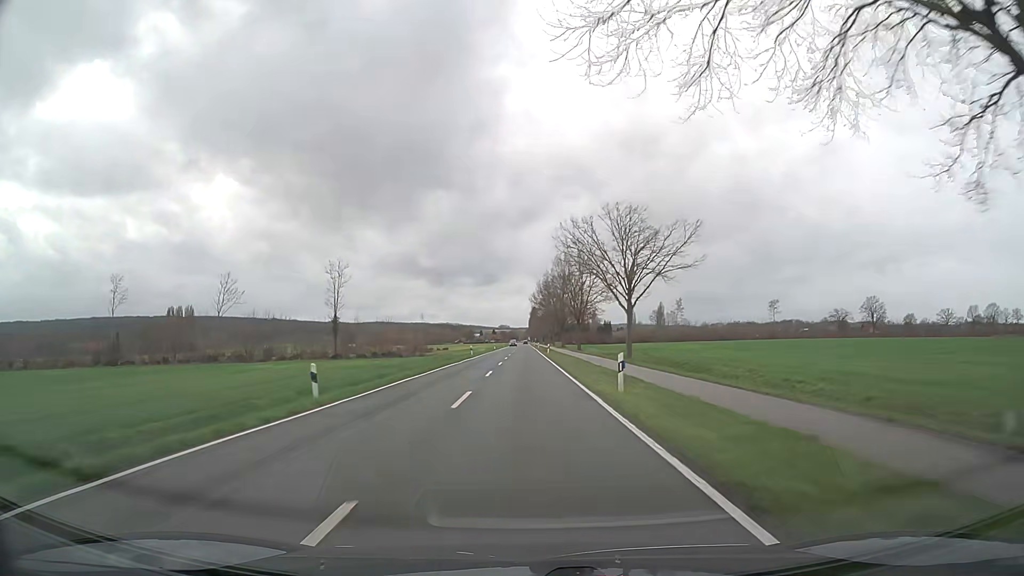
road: secondary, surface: asphalt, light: Day
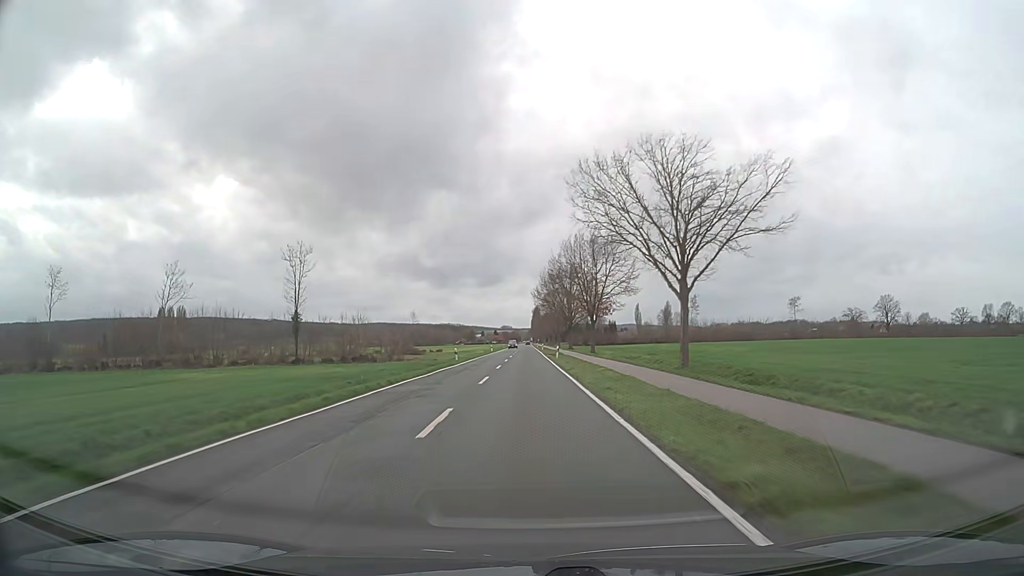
(0.0, +15.8) m; 0°
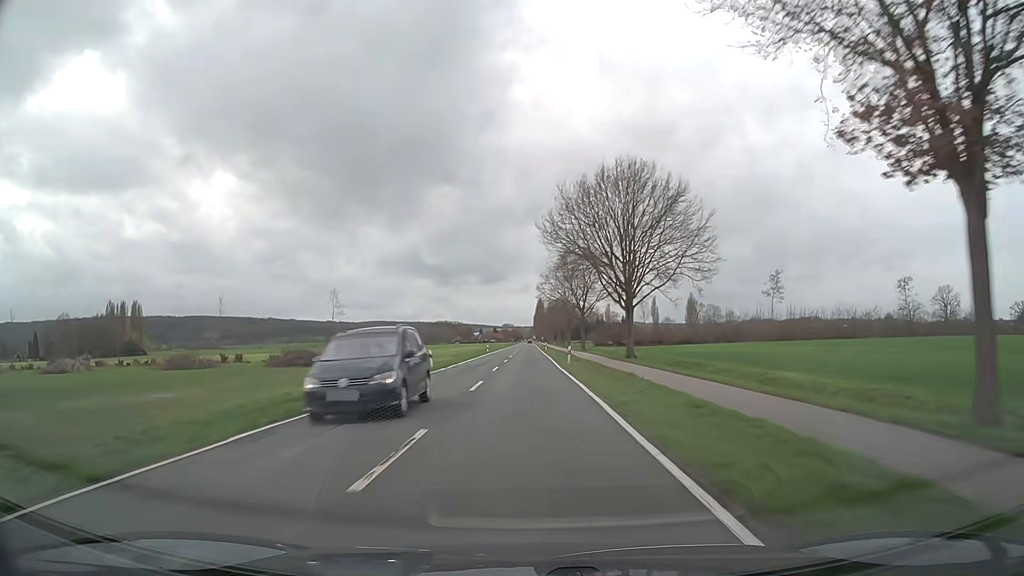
(-0.1, +63.3) m; 0°
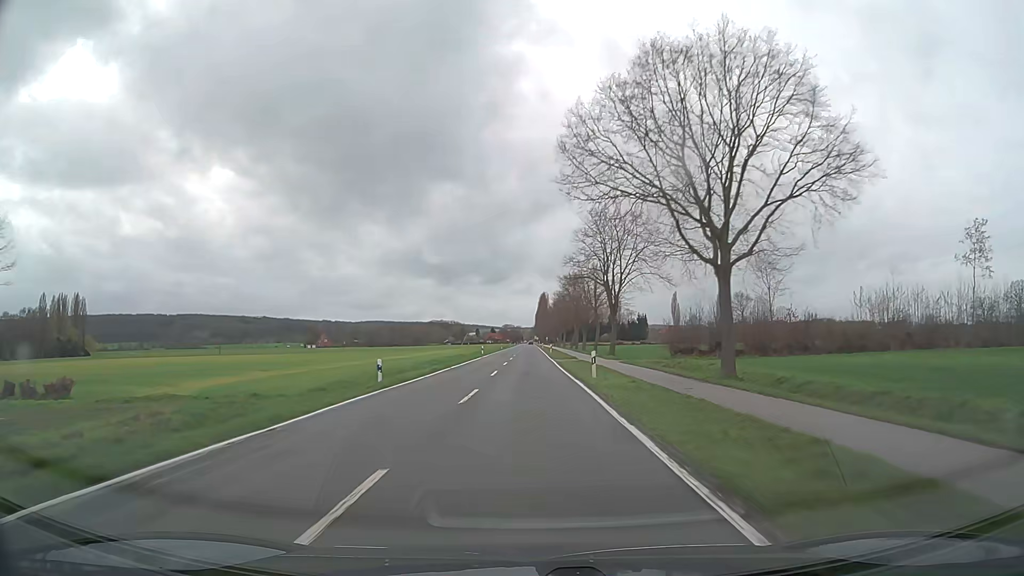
(-0.1, +63.3) m; 0°
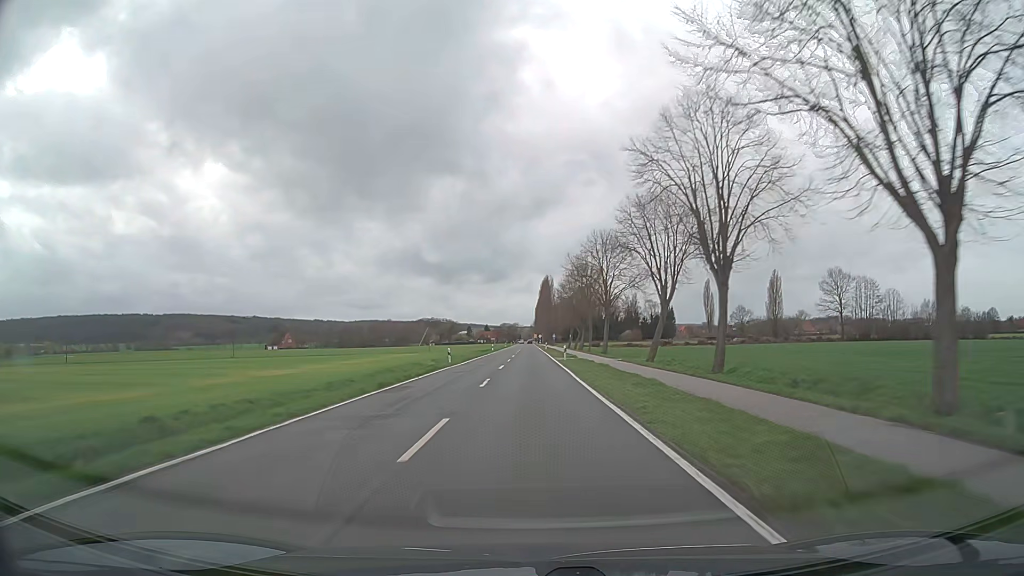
(0.0, +79.0) m; 0°
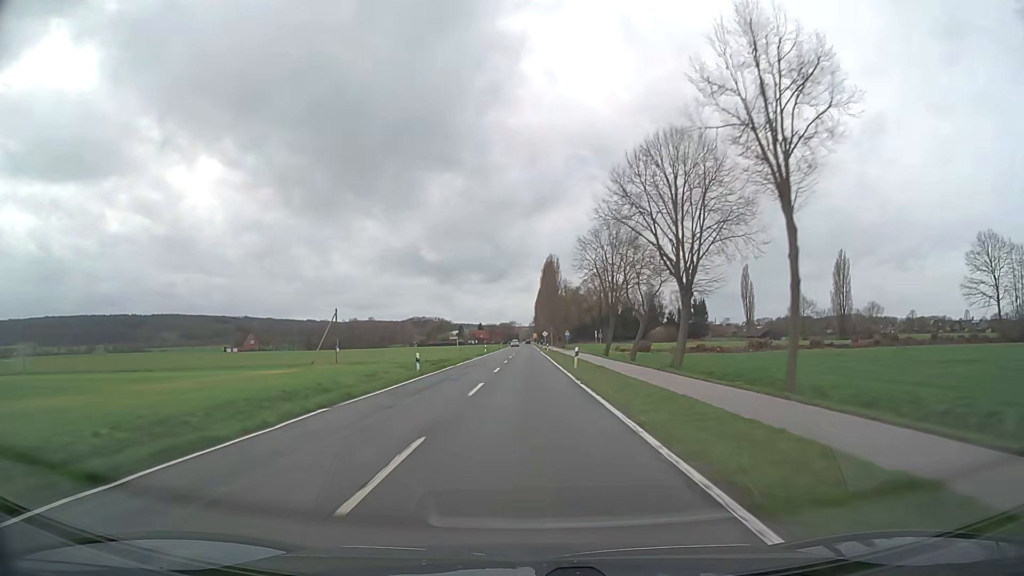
(+0.4, +62.1) m; 0°
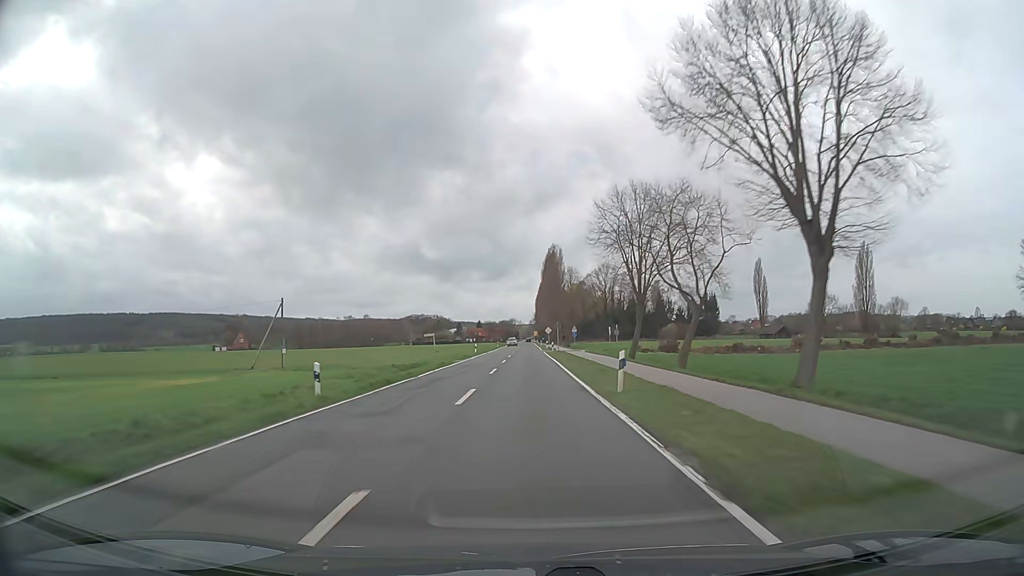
(0.0, +15.4) m; 0°
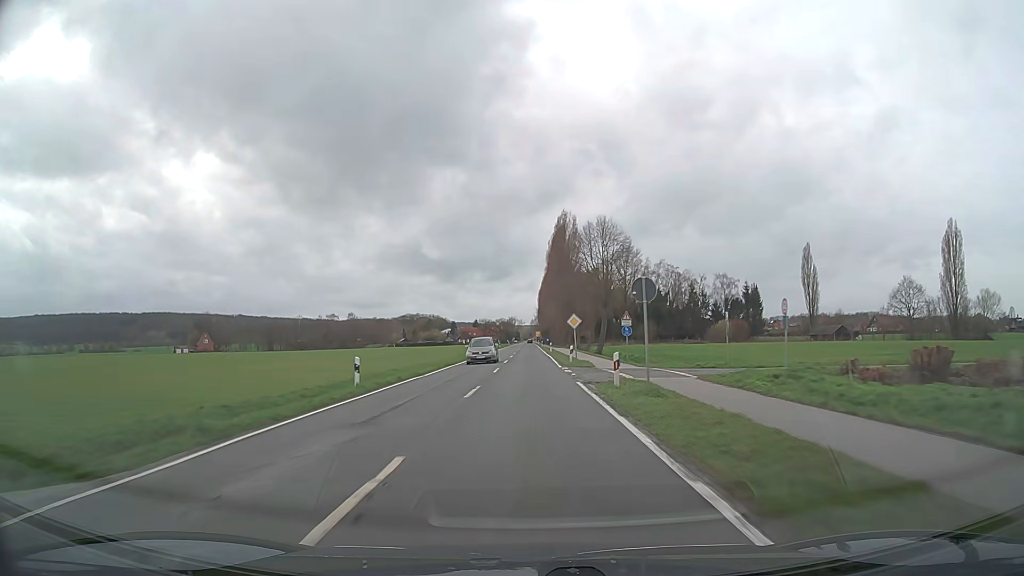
(-0.2, +46.1) m; 0°
(0, +10) (0, +20) (0, +30) (0, +40) (0, +50) (0, +60) (0, +70) (0, +80) (0, +90) (0, +100) m
